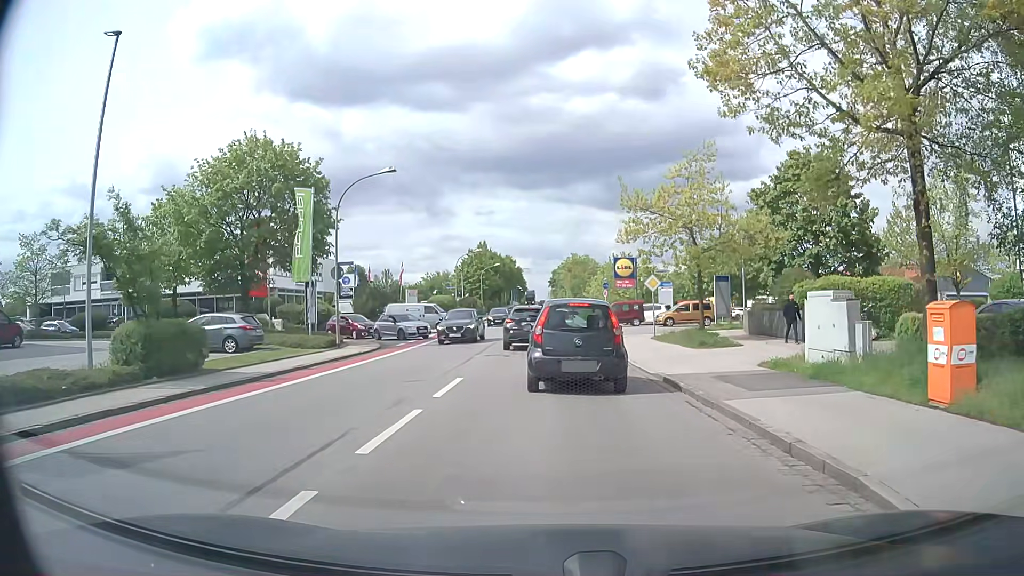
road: tertiary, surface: asphalt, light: Day
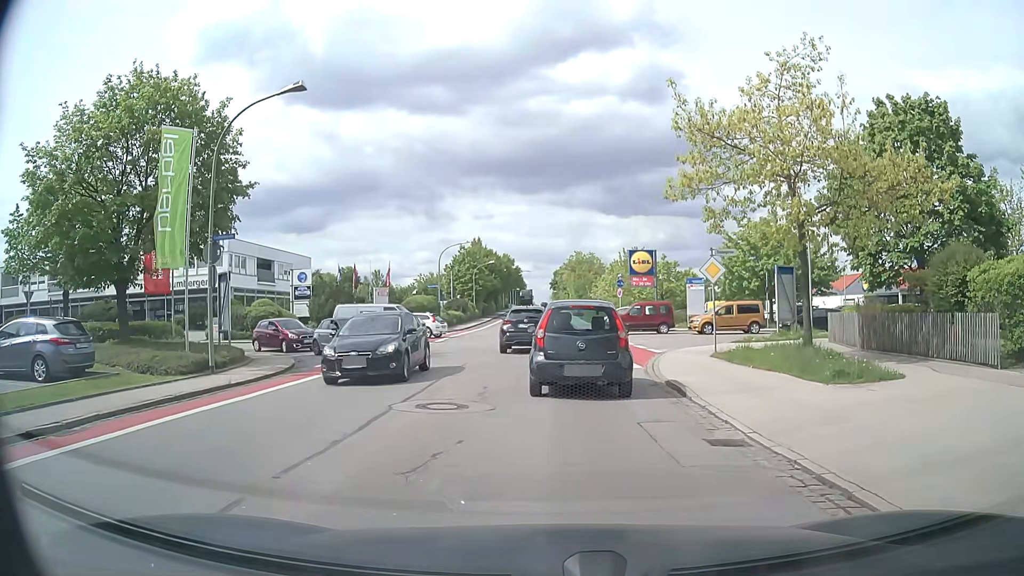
(0.0, +11.1) m; +1°
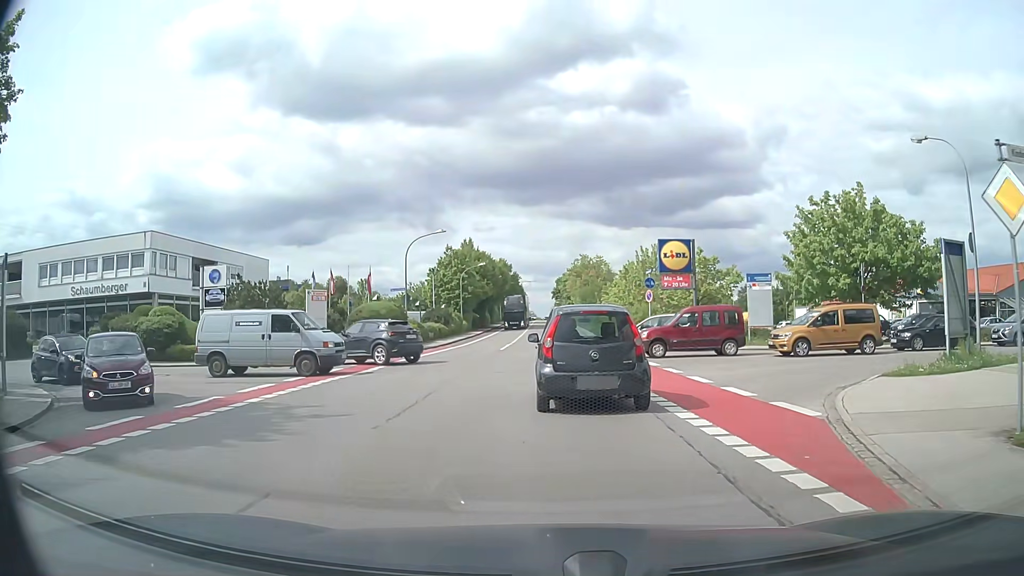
(-0.4, +14.4) m; -2°
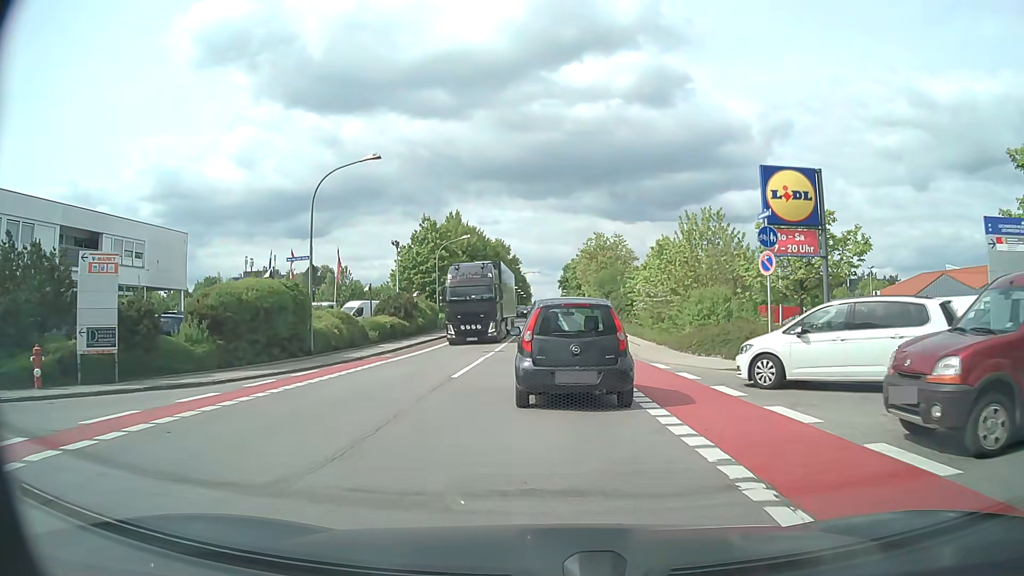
(0.0, +19.1) m; 0°
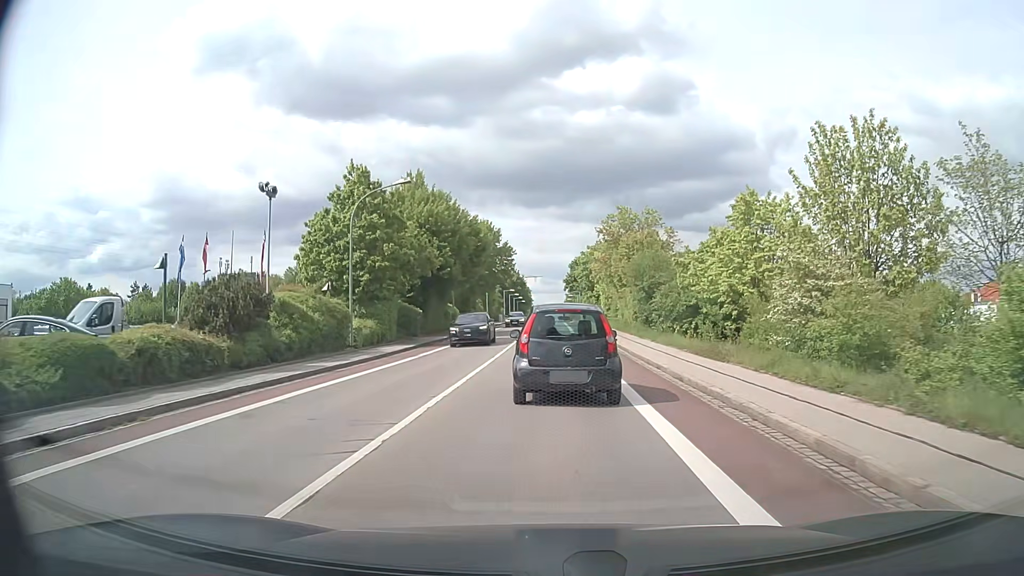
(-0.1, +24.1) m; -1°
(0, +10) (0, +20) (0, +30) (0, +40) (+1, +50) (+1, +60) (+1, +70) (+1, +80) (+1, +90) (+1, +100) m
